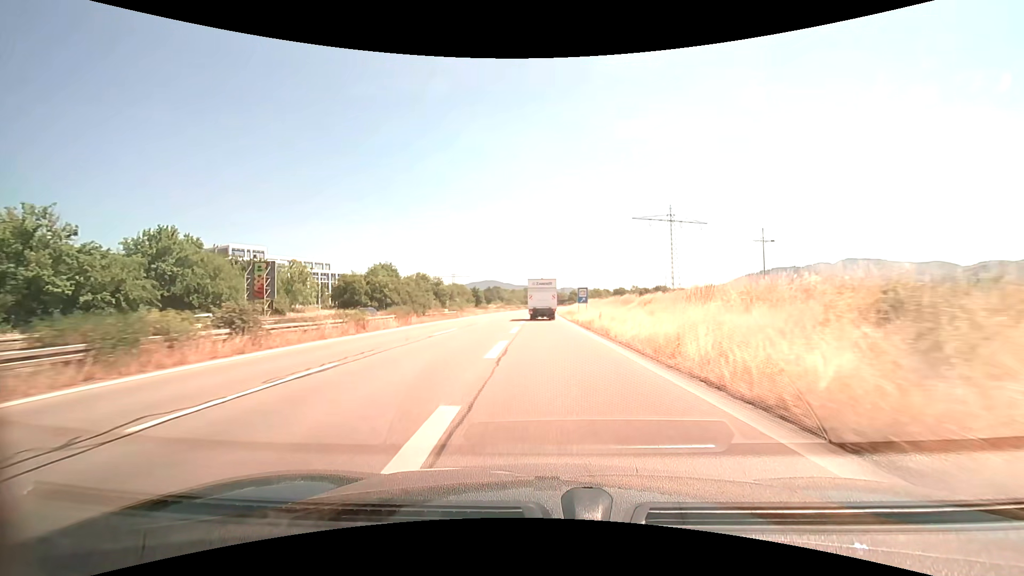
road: trunk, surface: asphalt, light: Day
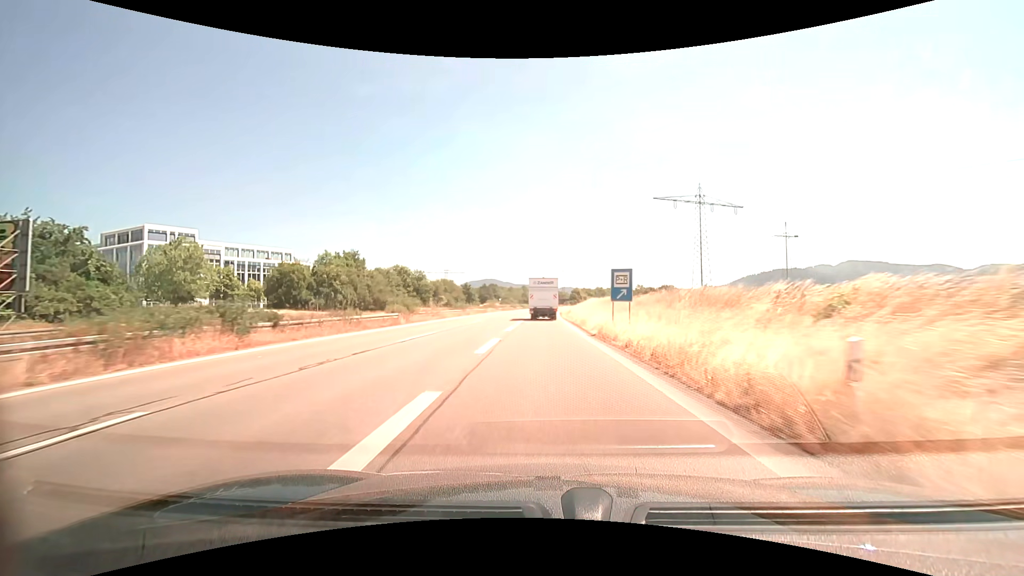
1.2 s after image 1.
(+0.1, +23.1) m; 0°
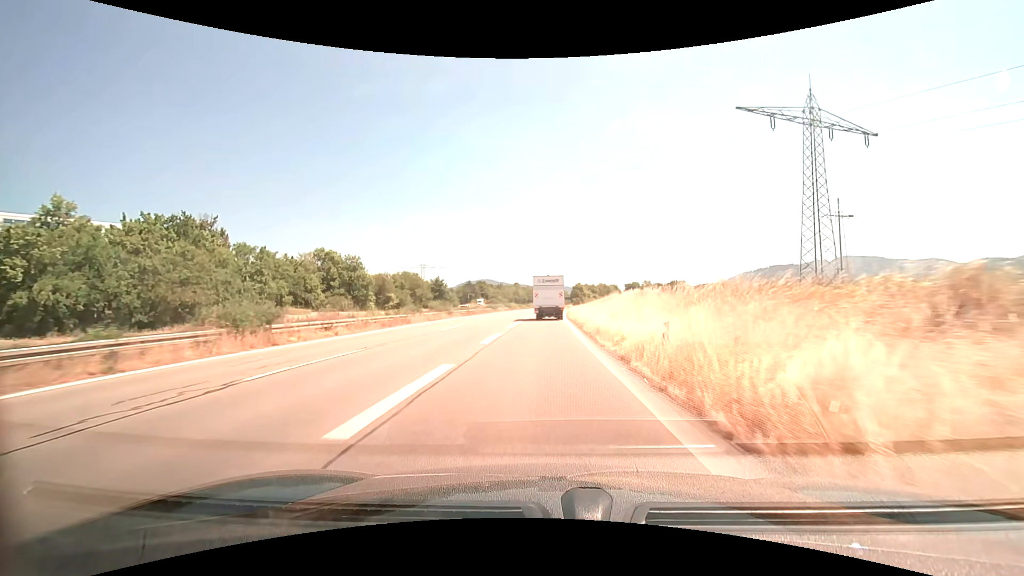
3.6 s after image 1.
(+0.2, +44.9) m; +1°
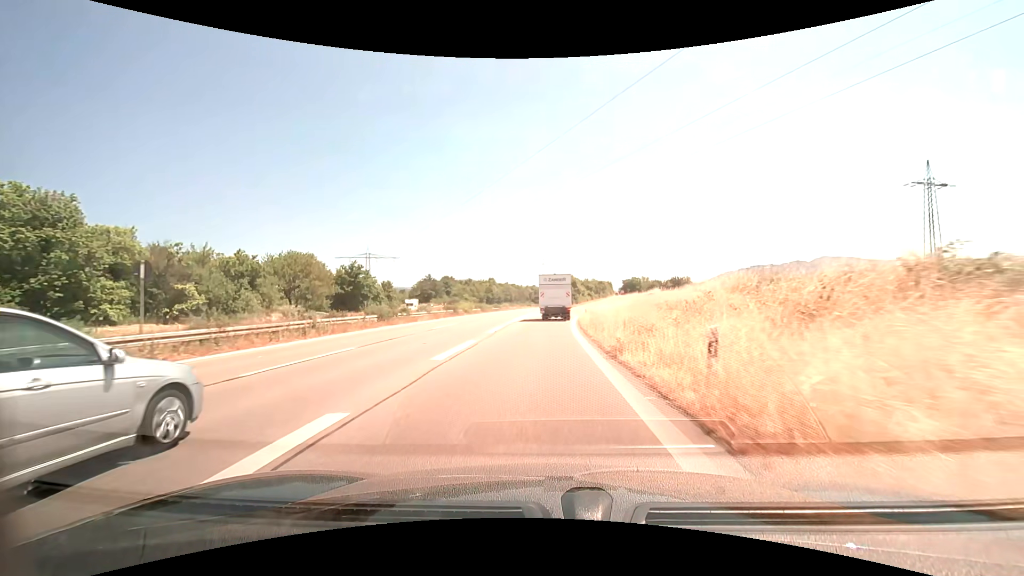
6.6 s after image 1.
(+0.6, +53.4) m; +2°
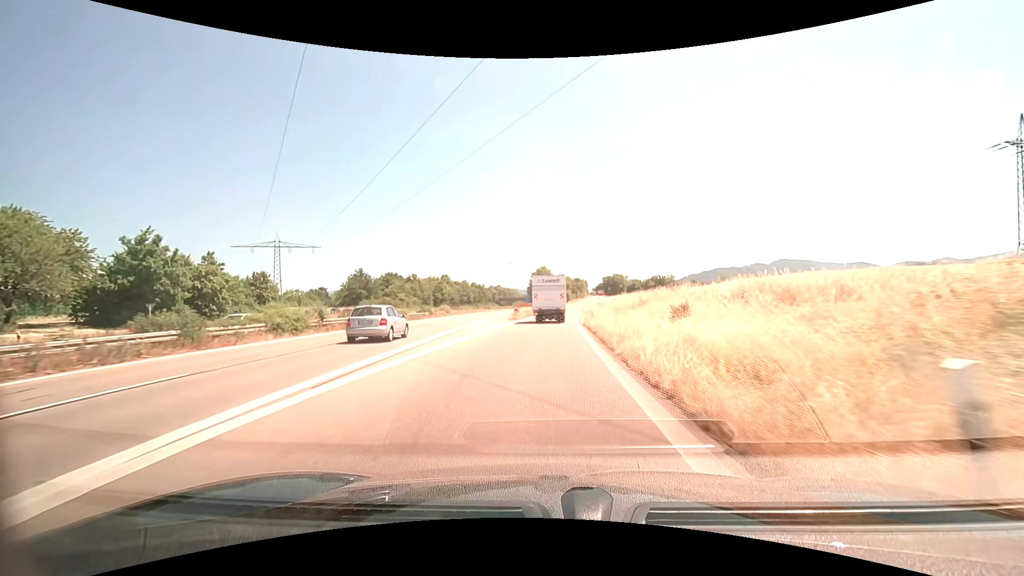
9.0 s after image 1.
(+1.0, +41.0) m; +4°
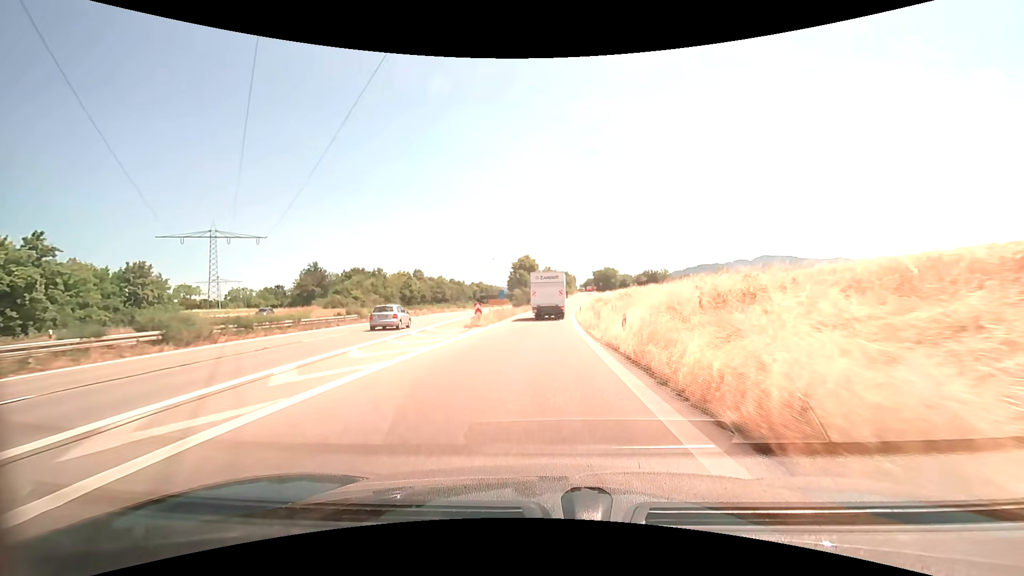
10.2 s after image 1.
(+0.4, +19.8) m; +2°
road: trunk_link
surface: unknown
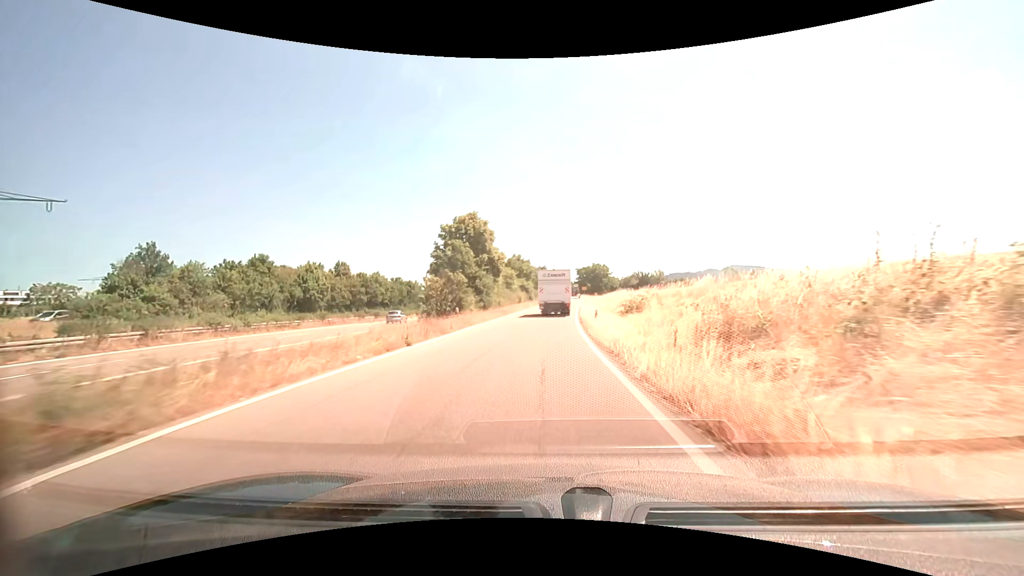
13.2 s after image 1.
(+1.0, +45.2) m; +3°
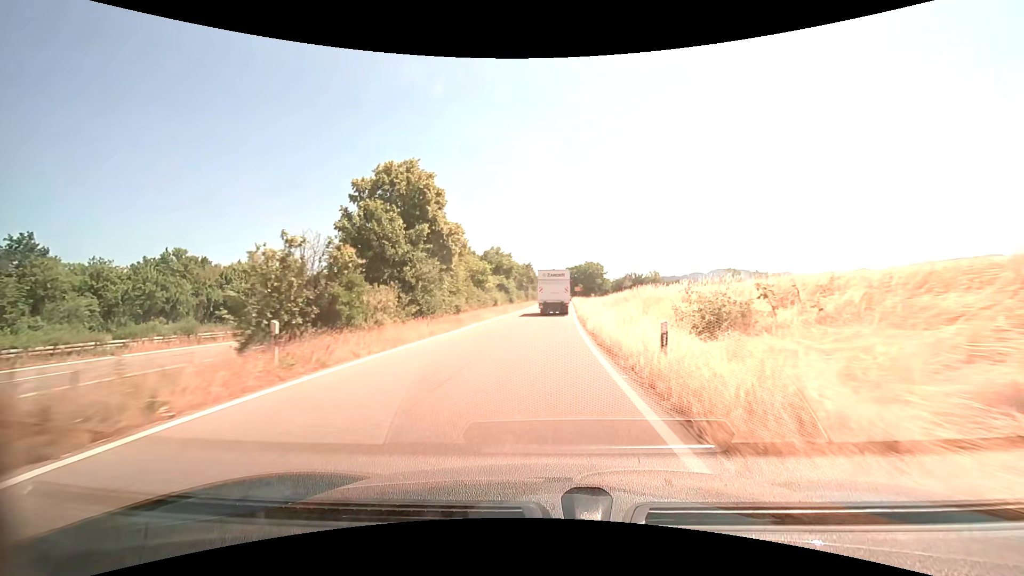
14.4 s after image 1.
(+0.2, +17.2) m; +1°
